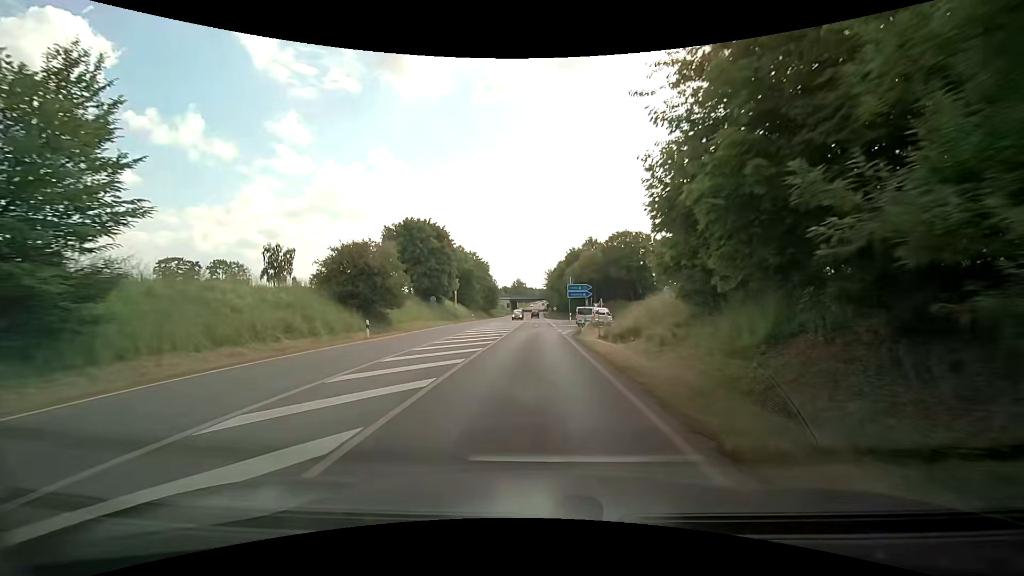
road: secondary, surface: asphalt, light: Day
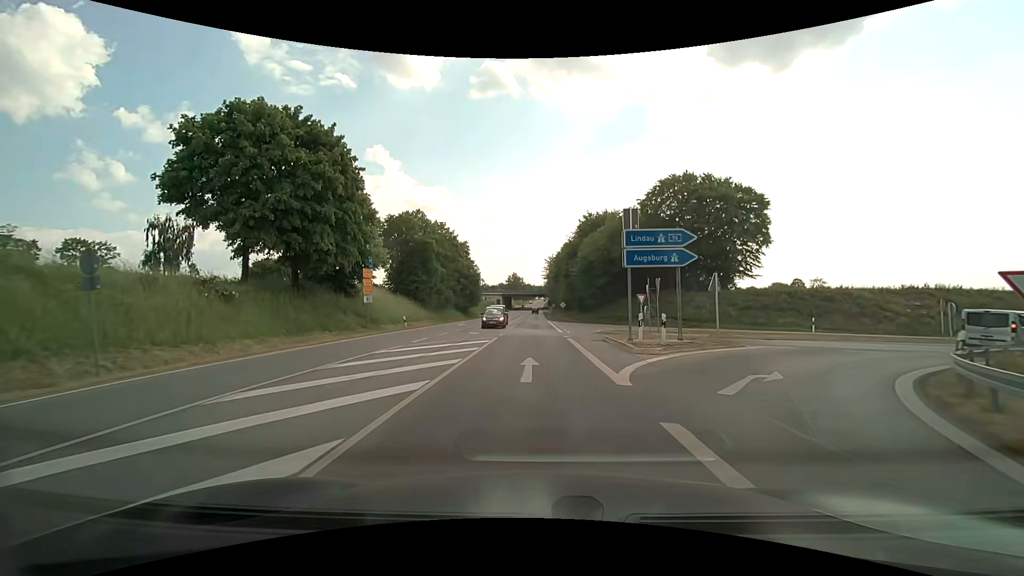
(+0.7, +38.6) m; +1°
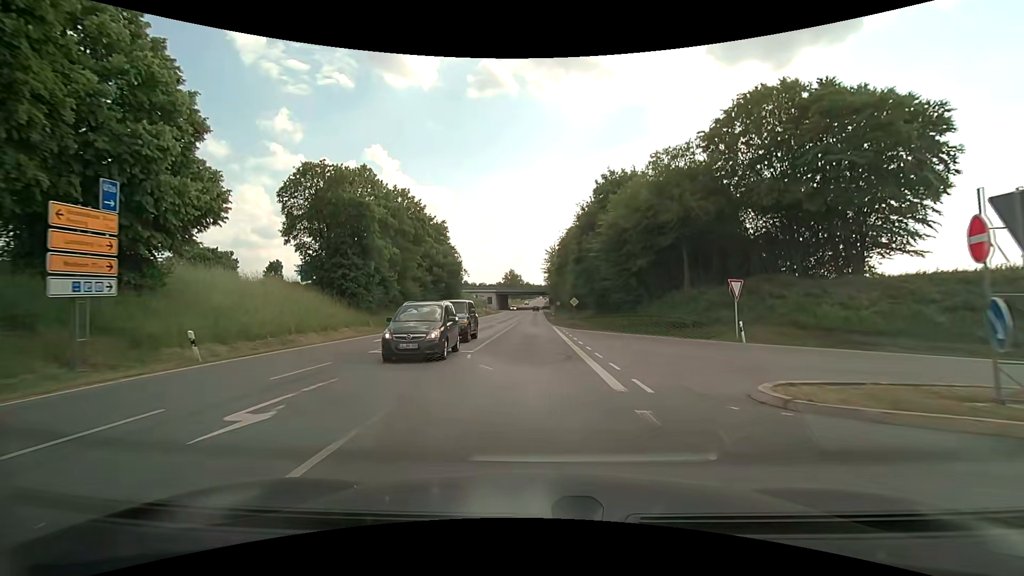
(-0.1, +22.9) m; 0°
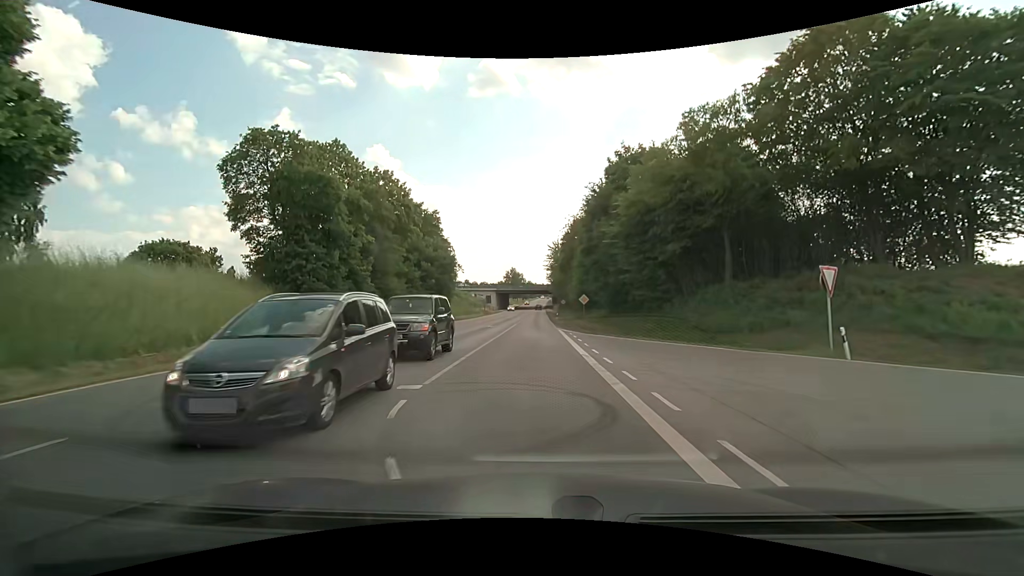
(0.0, +7.6) m; 0°
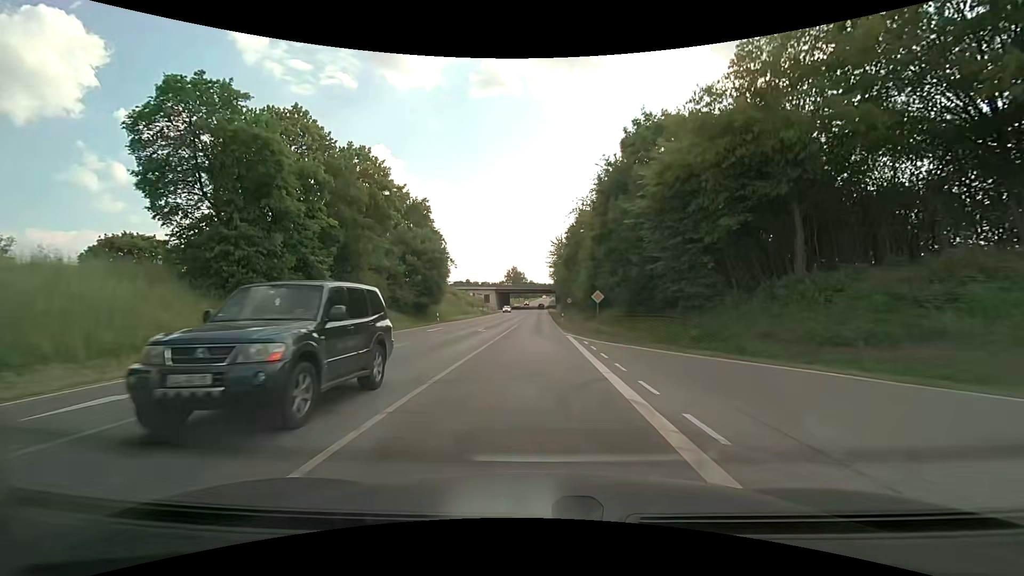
(0.0, +7.7) m; 0°
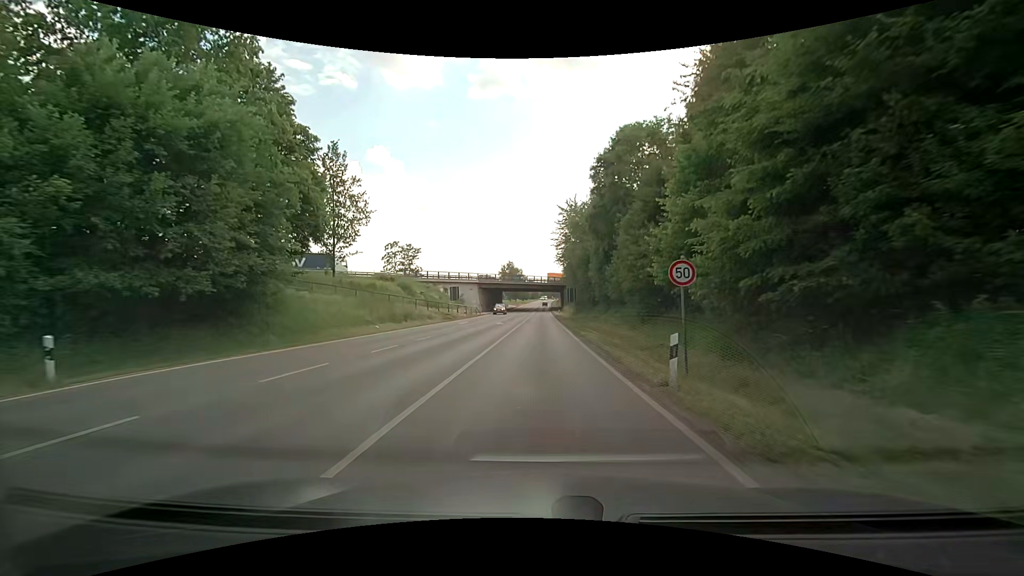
(-0.2, +39.1) m; 0°
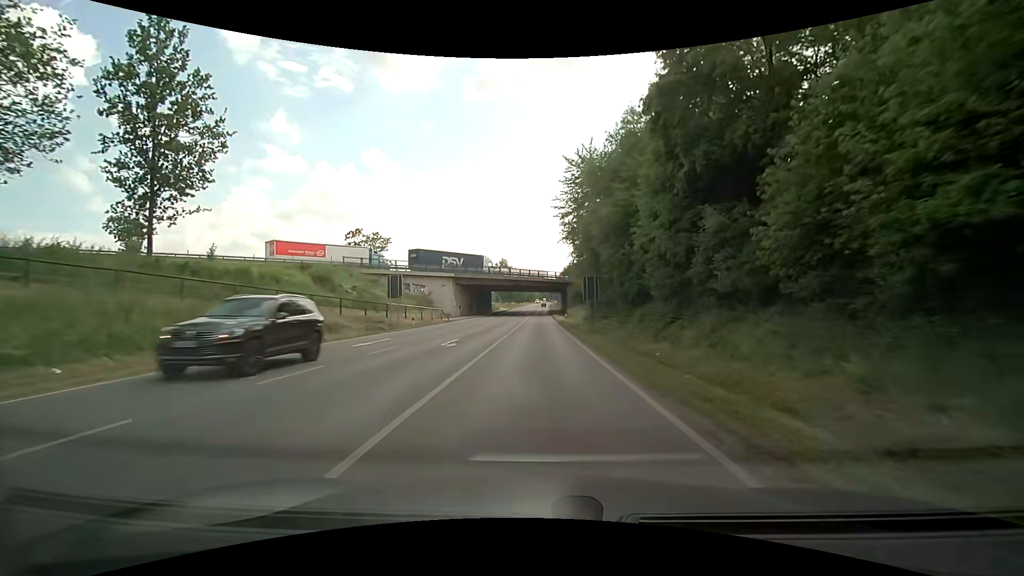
(+0.2, +24.4) m; +1°
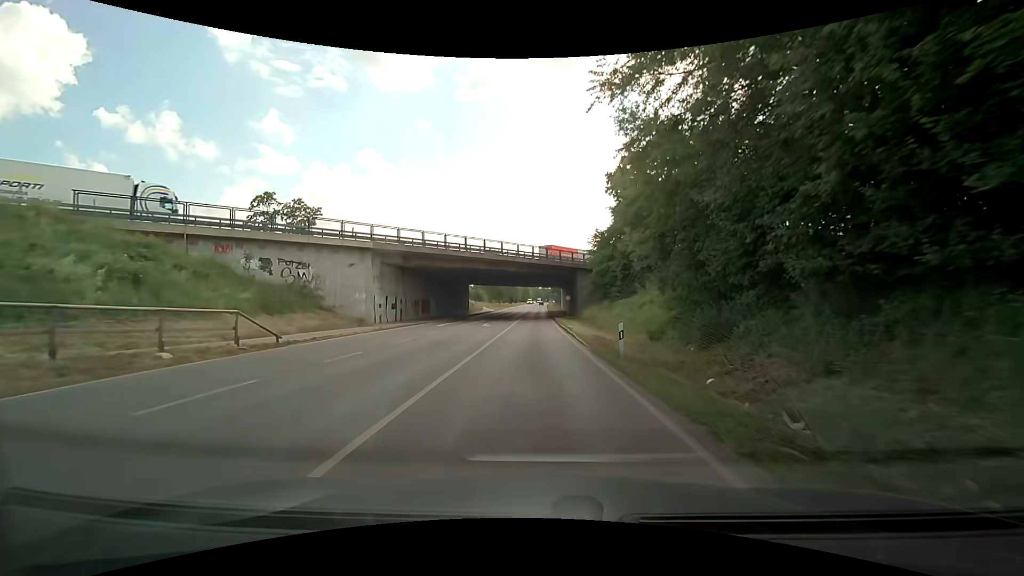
(-0.2, +32.9) m; 0°
